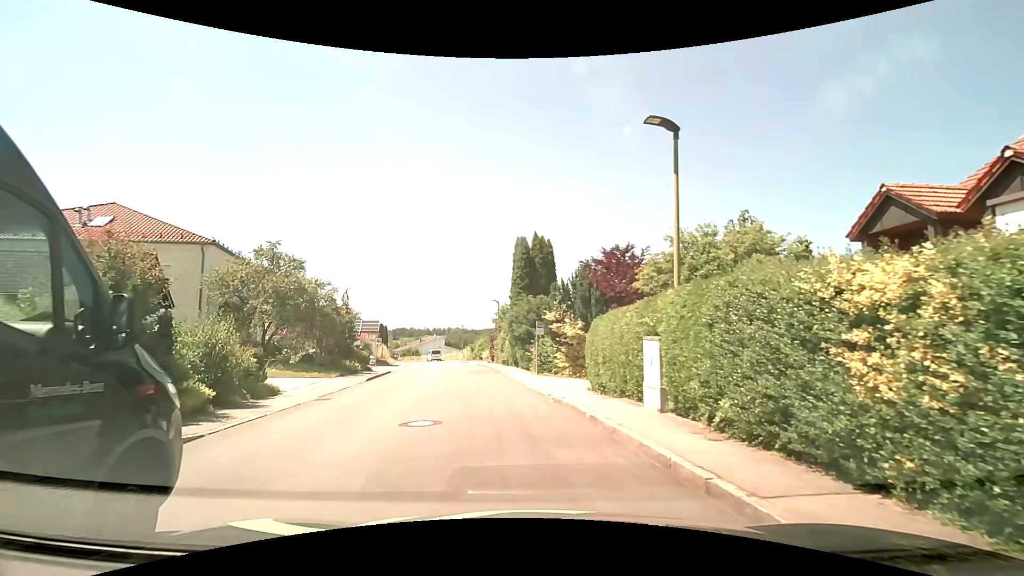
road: residential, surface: asphalt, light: Day
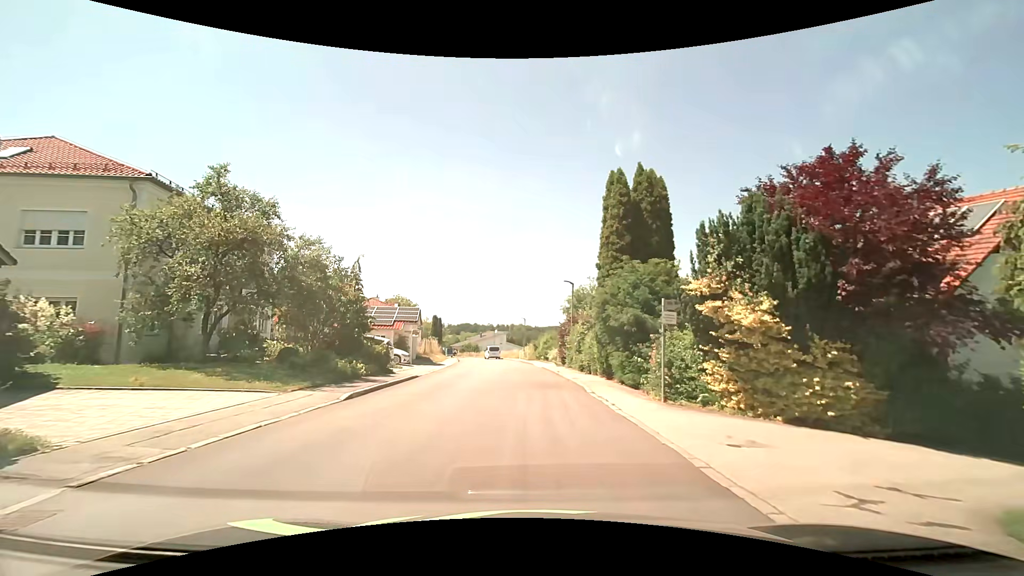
(-0.7, +11.2) m; -5°
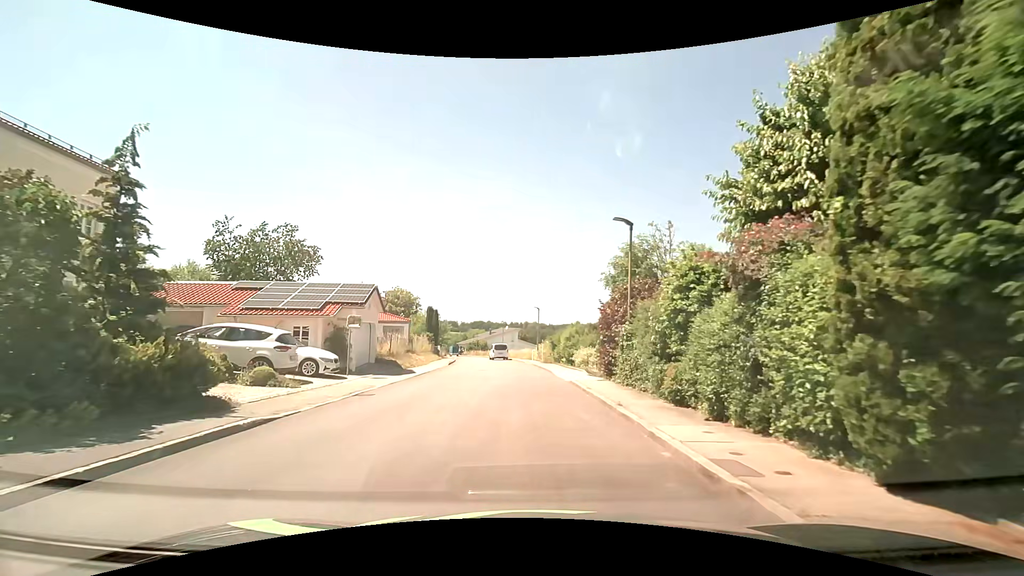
(-0.1, +14.4) m; -2°
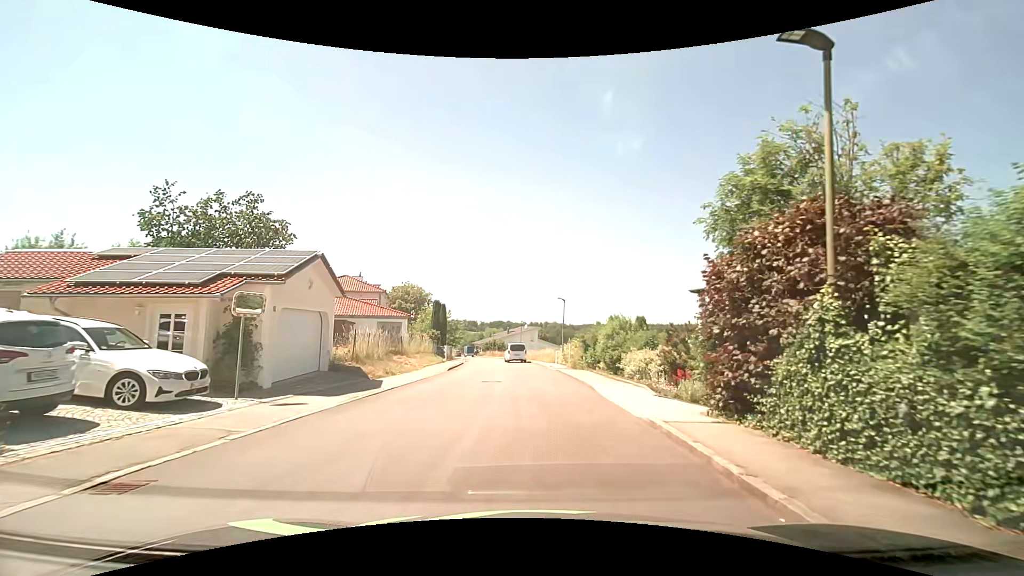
(-0.2, +9.3) m; -2°
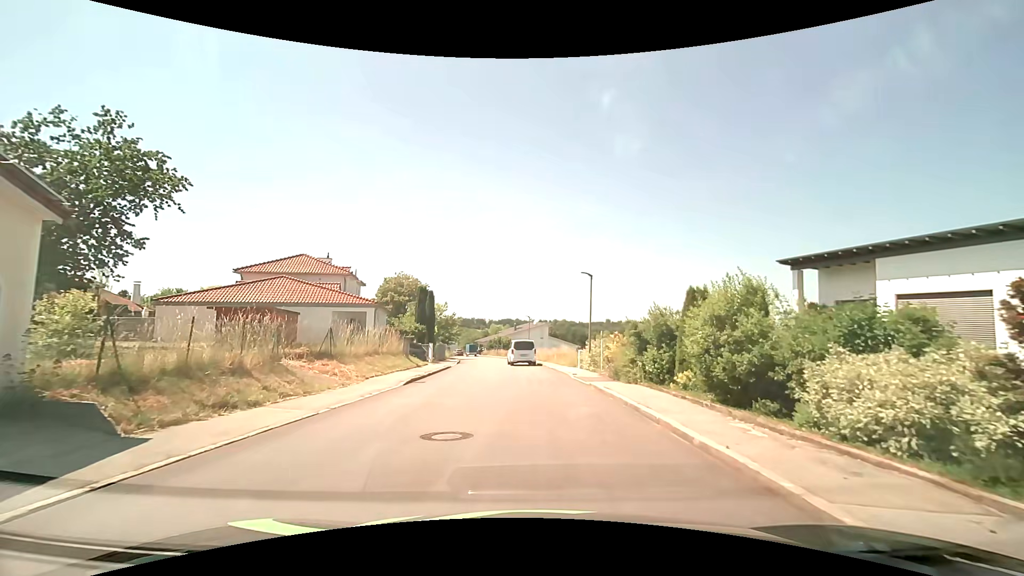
(-0.2, +12.4) m; -1°
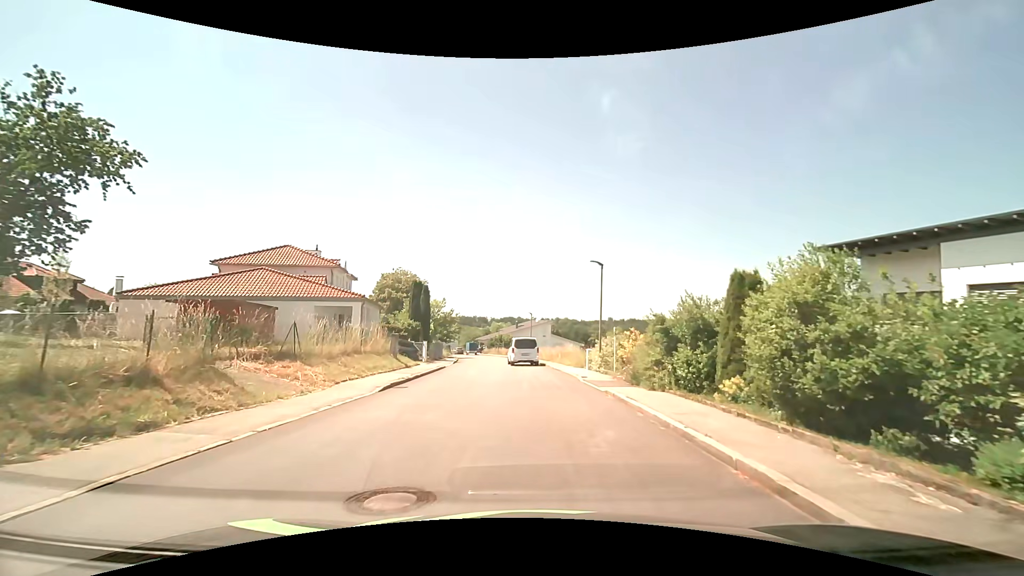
(0.0, +3.1) m; -1°
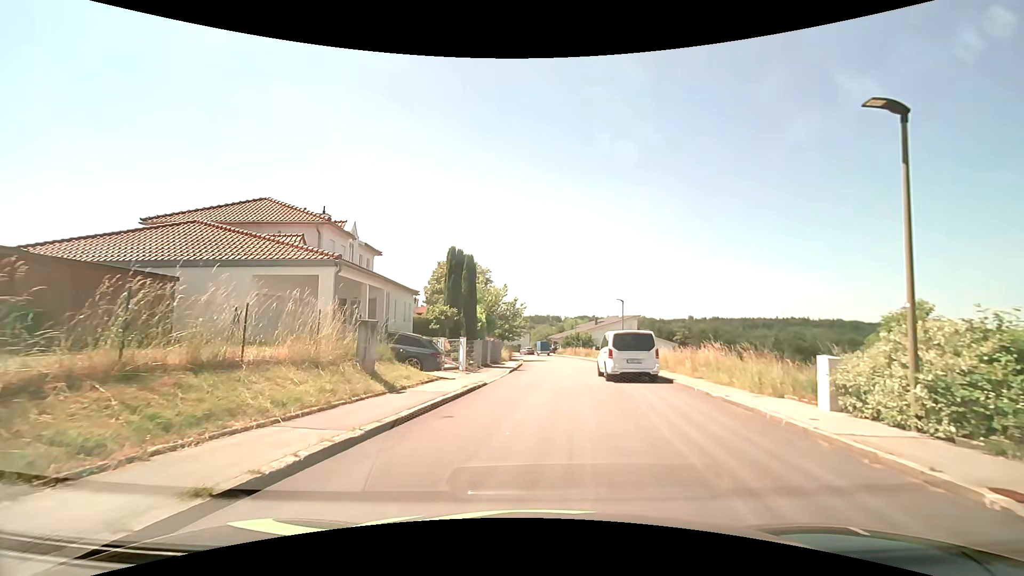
(-1.1, +14.7) m; -9°
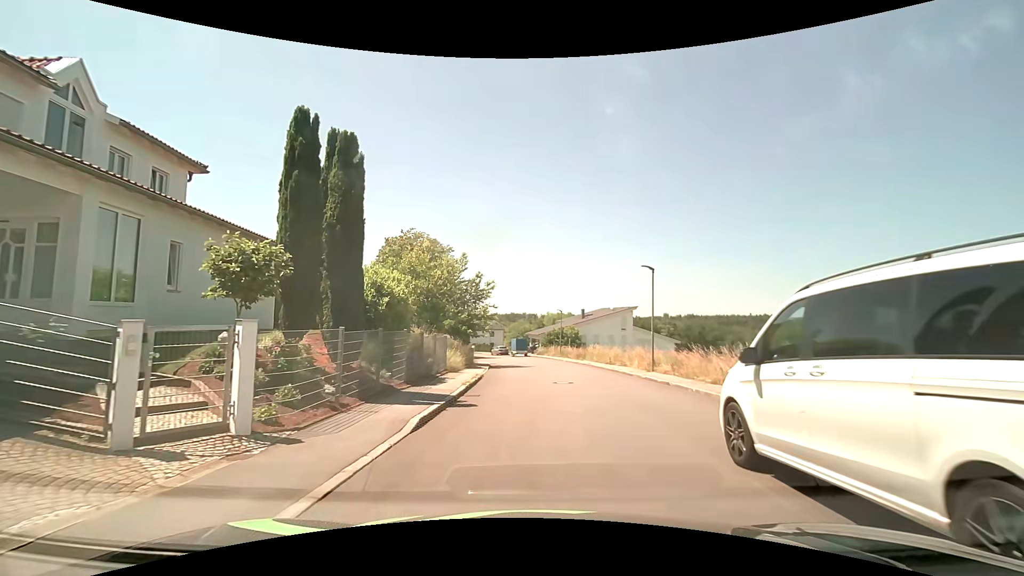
(+0.3, +16.8) m; +3°
